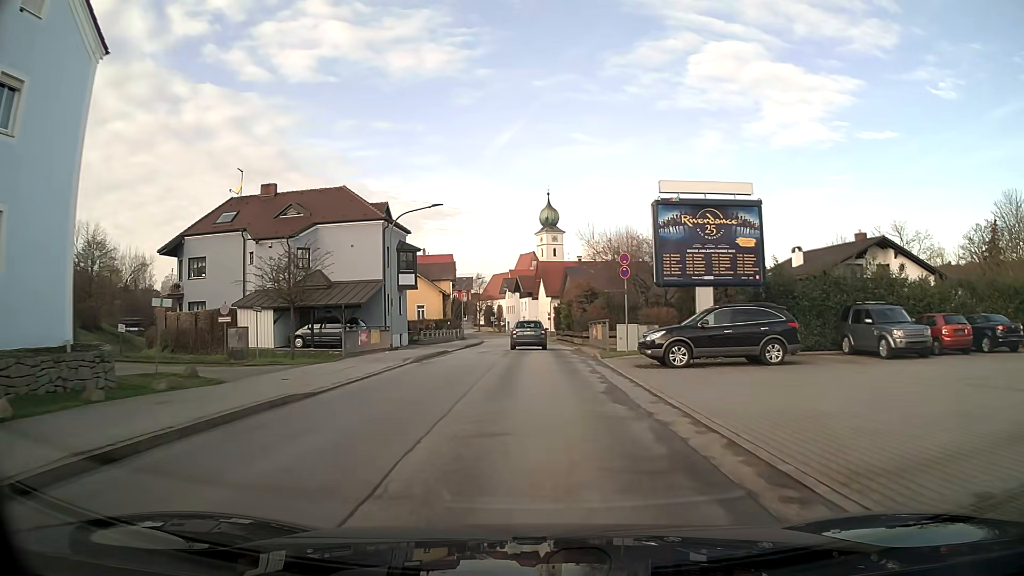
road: unclassified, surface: asphalt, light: Day
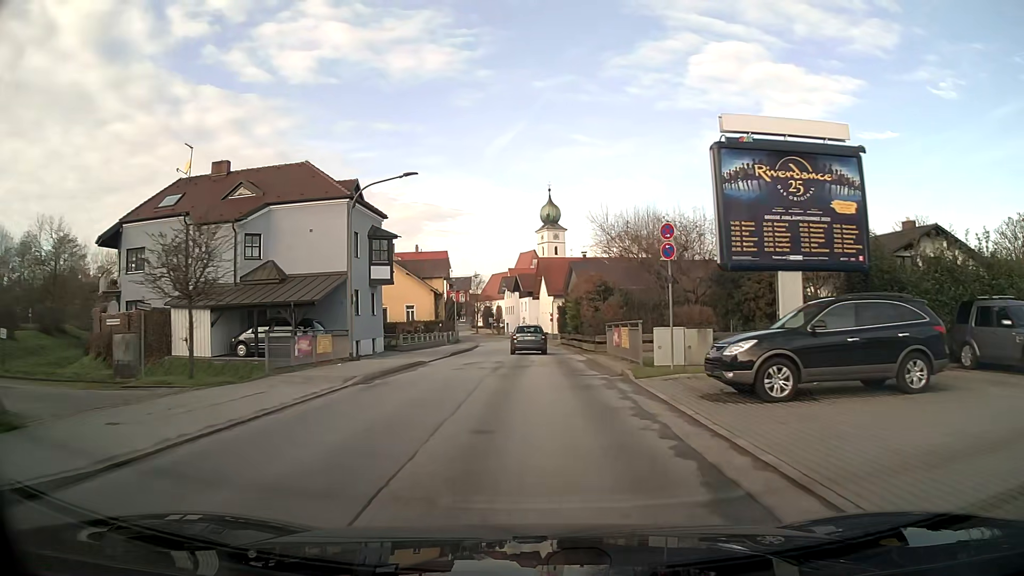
(0.0, +7.8) m; 0°
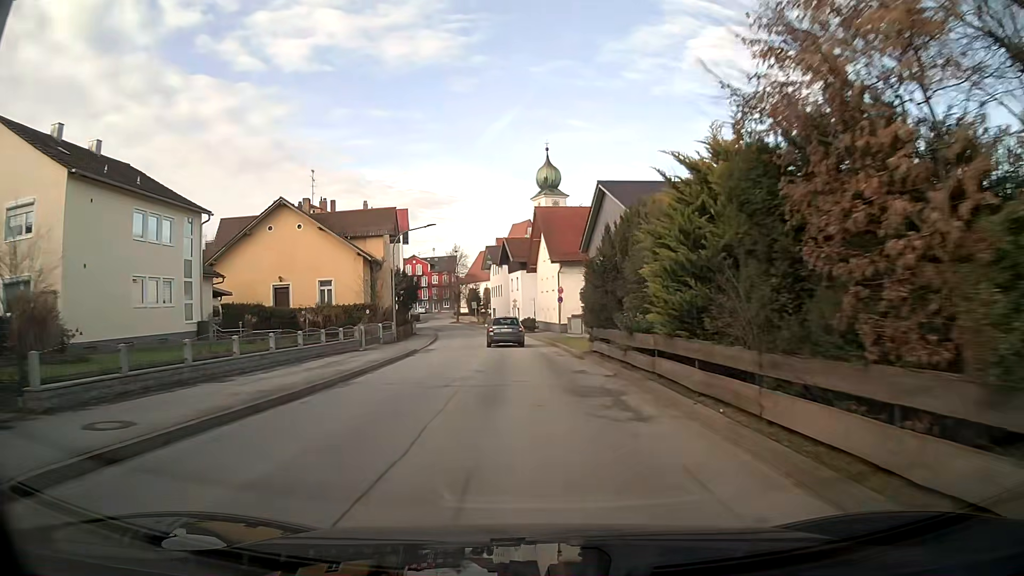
(+0.1, +30.7) m; 0°
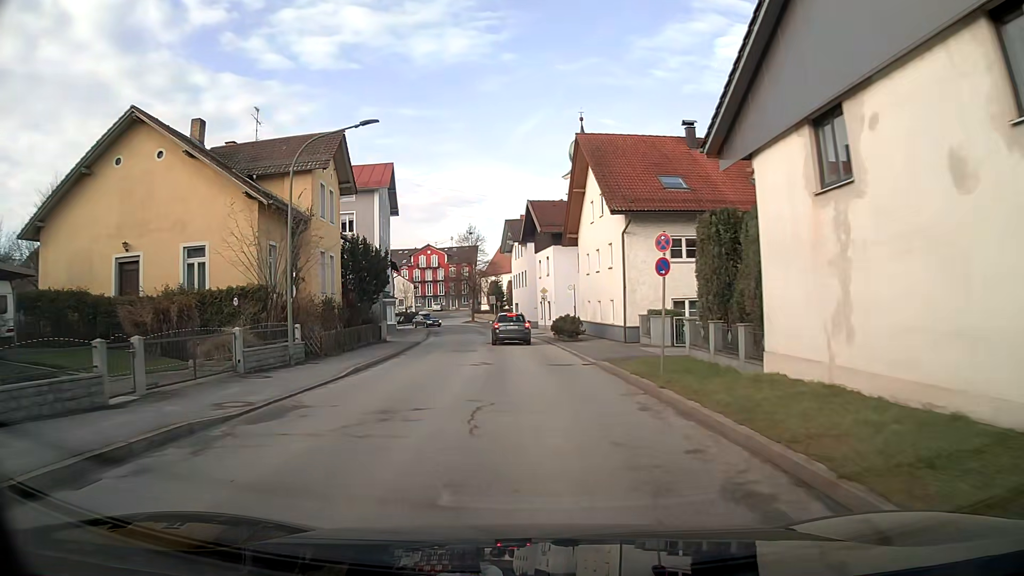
(-0.5, +22.8) m; -2°
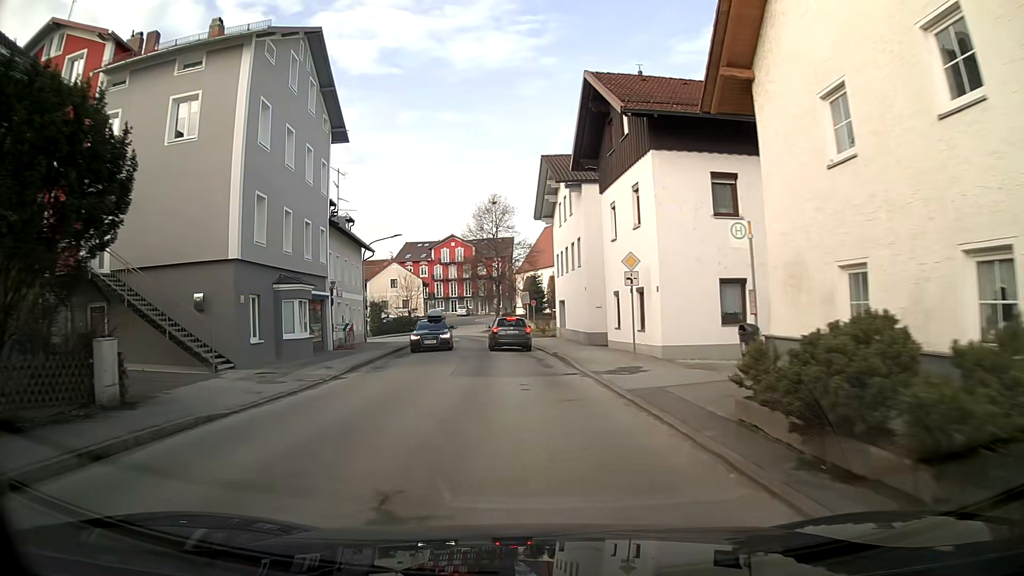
(-0.8, +28.3) m; -4°
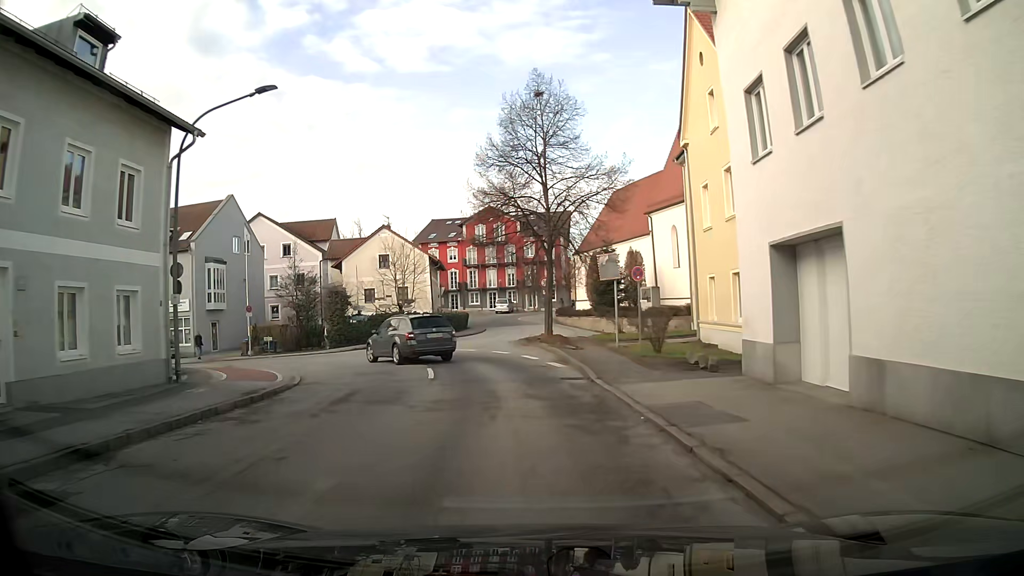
(-1.1, +30.9) m; -5°
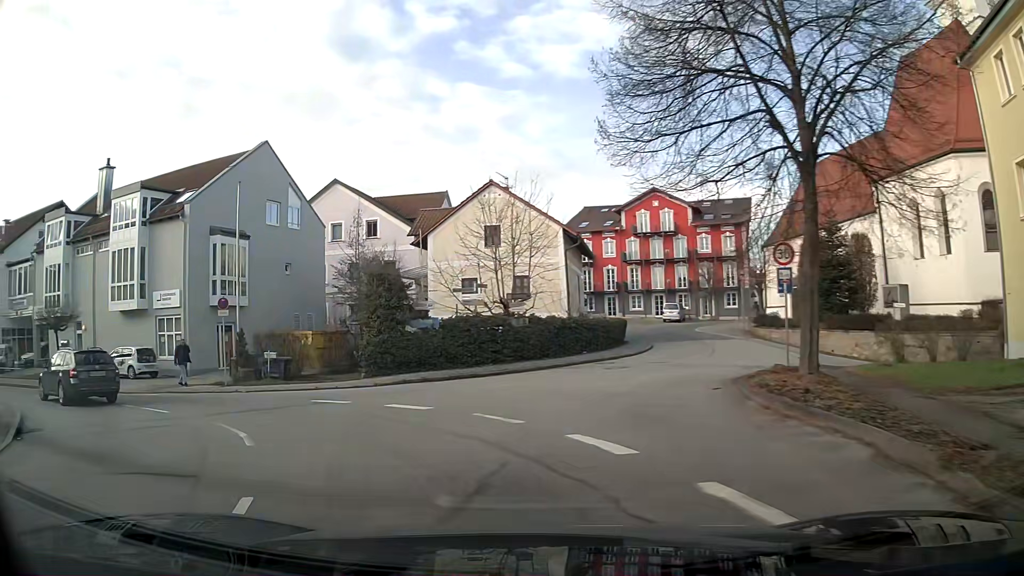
(-1.5, +19.0) m; -17°
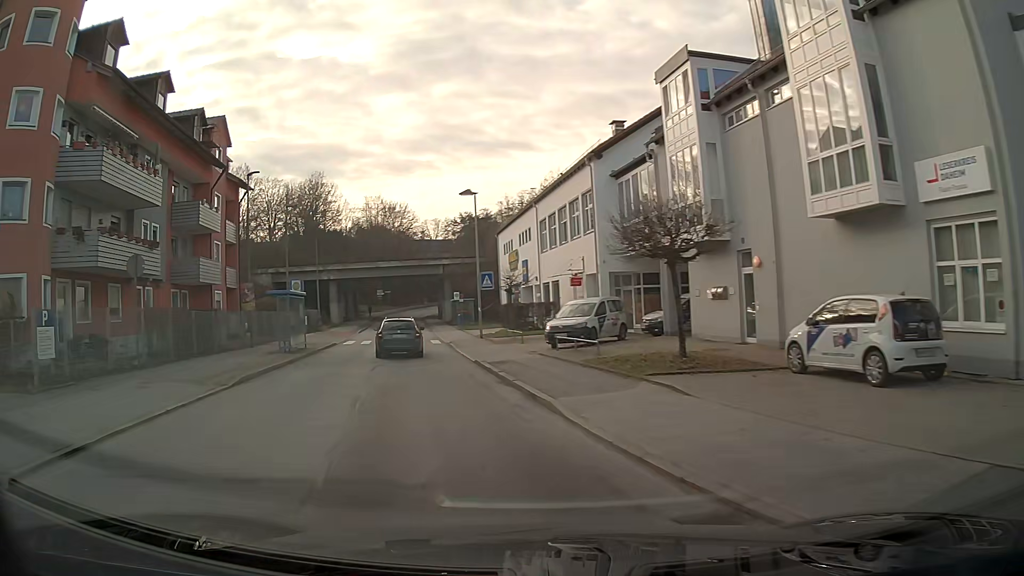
(-10.9, +17.6) m; -61°
